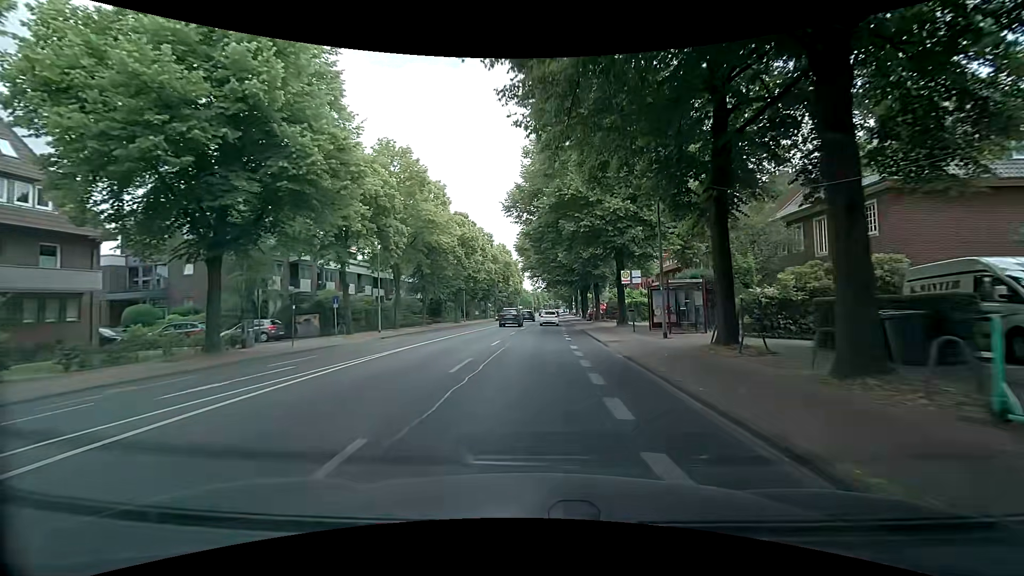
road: secondary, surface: asphalt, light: Day
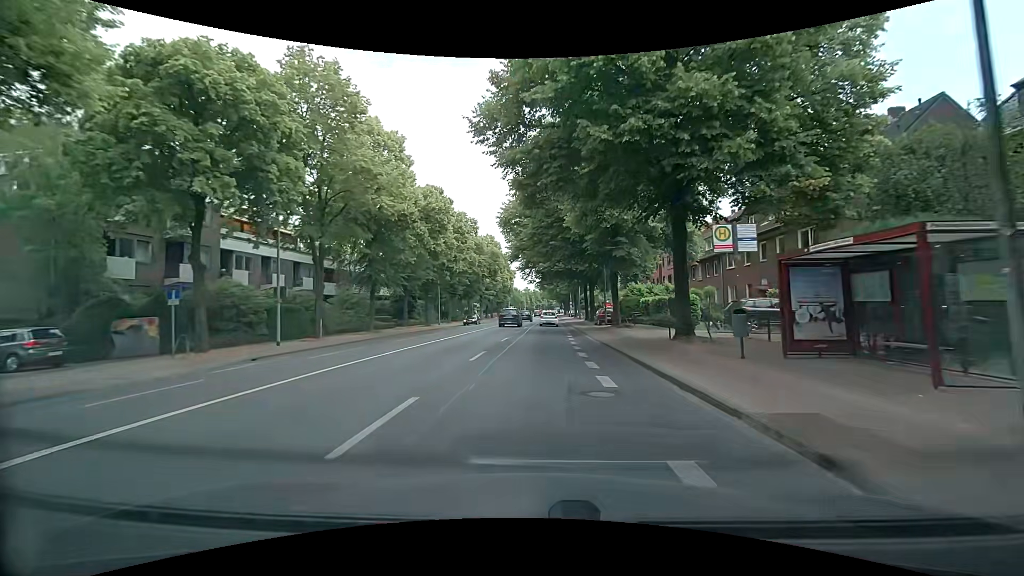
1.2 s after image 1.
(+0.1, +15.2) m; +1°
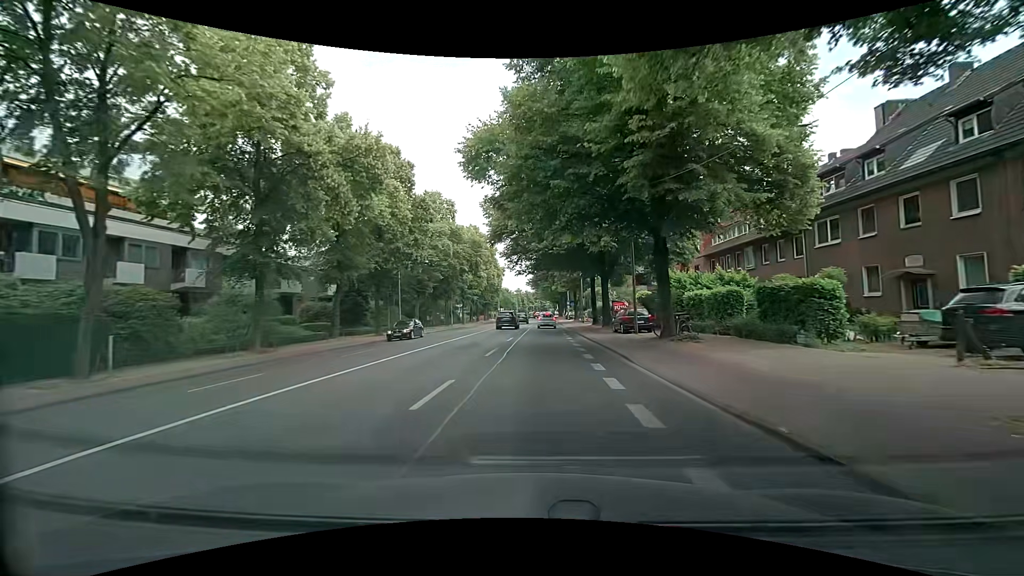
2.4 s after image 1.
(0.0, +15.2) m; 0°
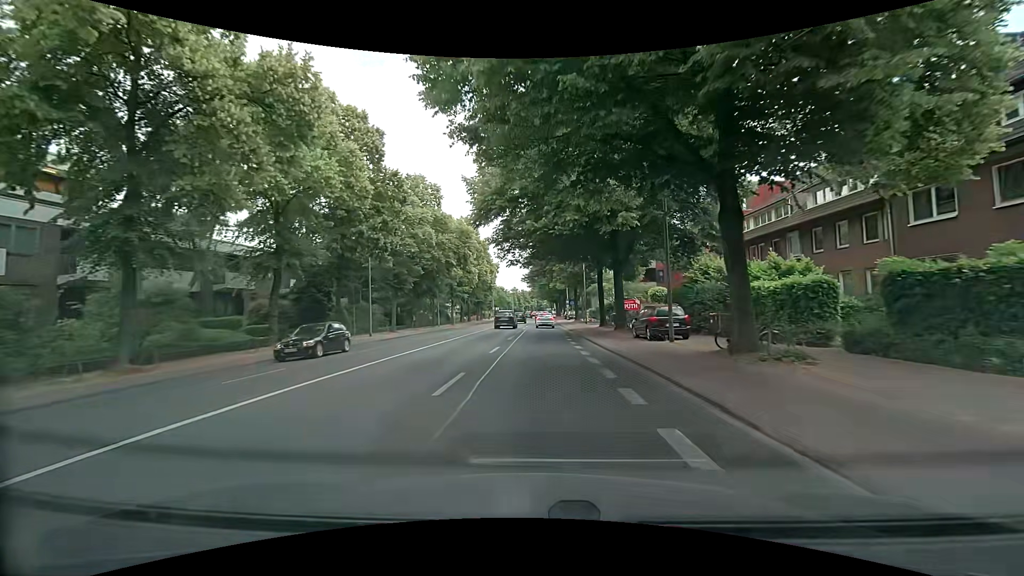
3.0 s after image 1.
(+0.1, +7.6) m; +1°
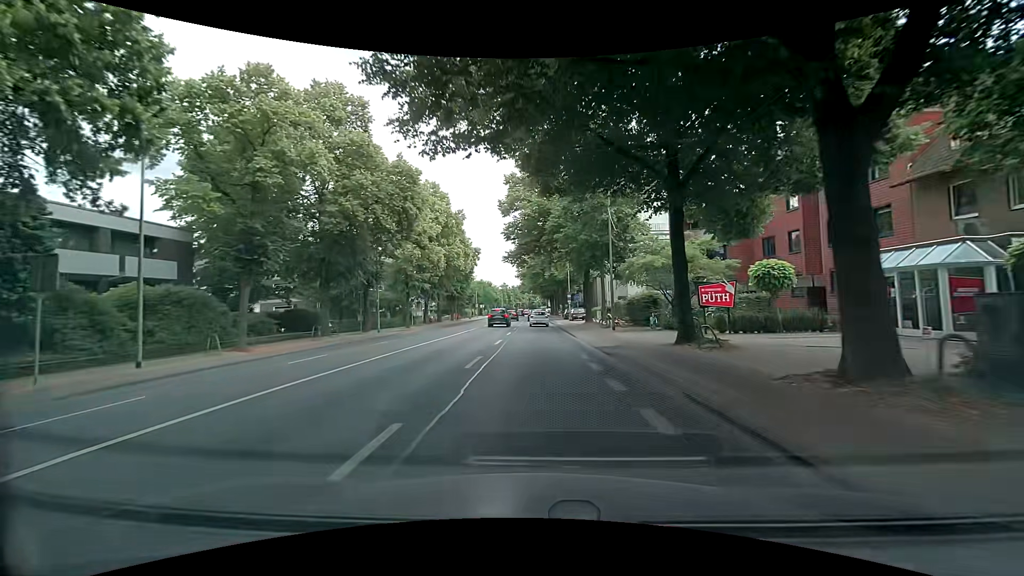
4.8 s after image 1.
(+0.4, +22.8) m; +2°
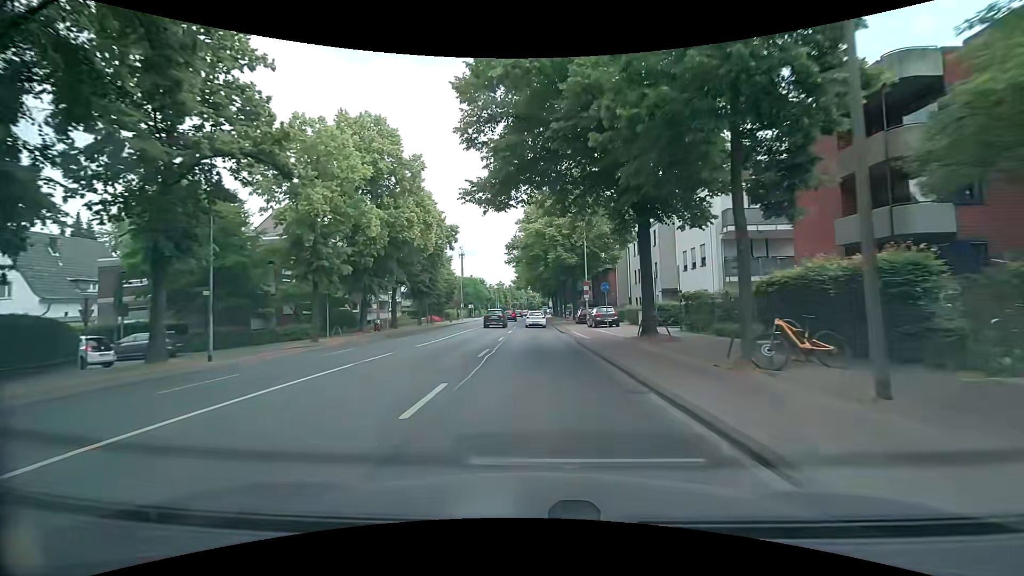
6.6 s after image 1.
(0.0, +22.9) m; 0°
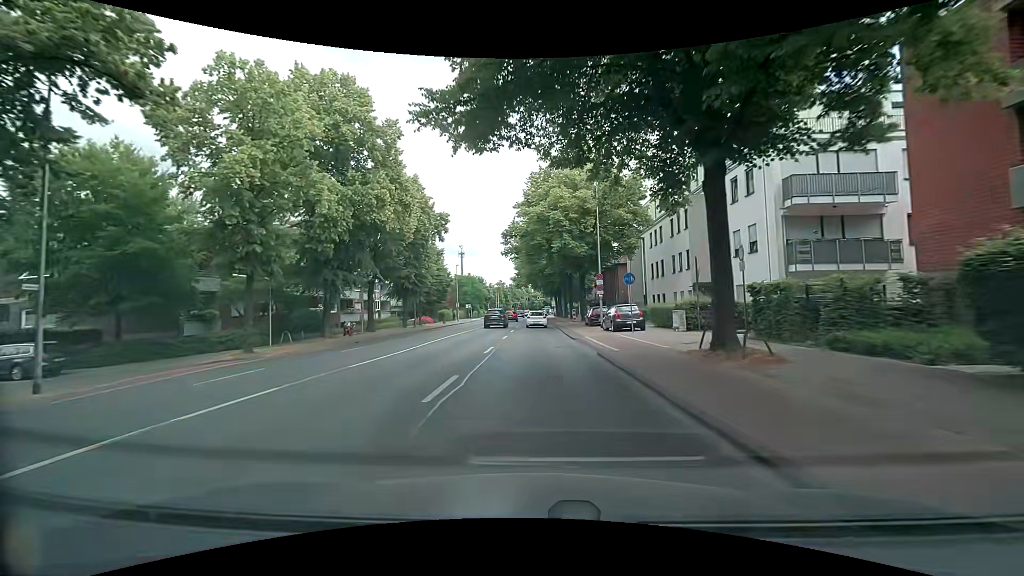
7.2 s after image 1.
(-0.1, +7.7) m; -1°
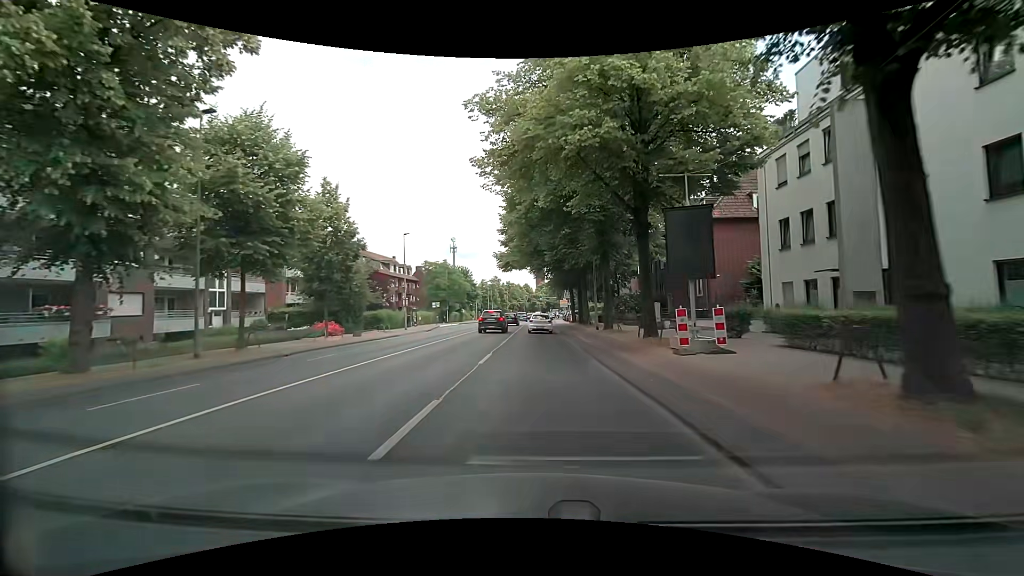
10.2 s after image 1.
(0.0, +38.0) m; -1°
(0, +10) (0, +20) (+1, +30) (+1, +40) (+1, +50) (+1, +60) (+2, +70) (+2, +80) (+3, +90) (+4, +100) m
